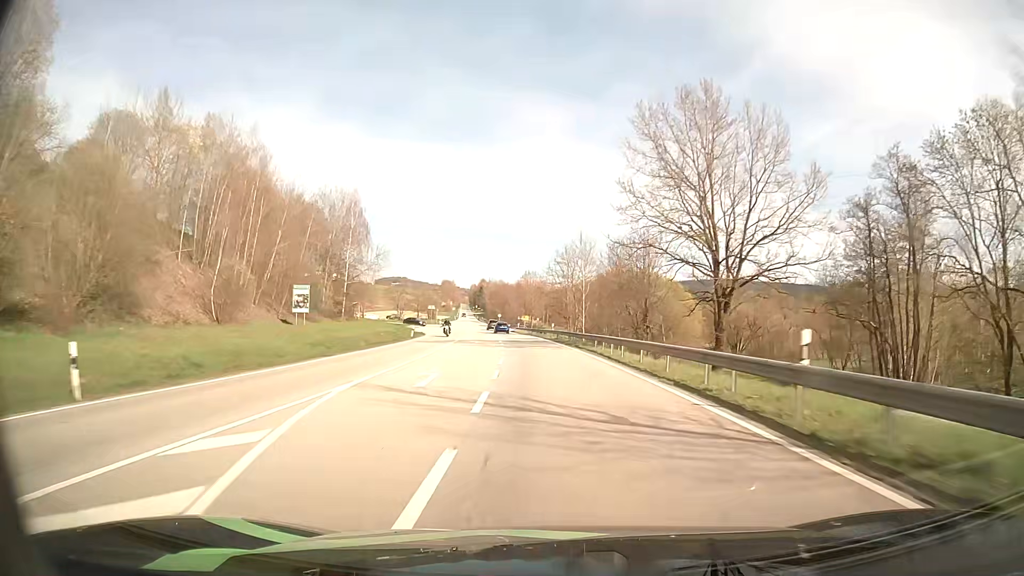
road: secondary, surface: asphalt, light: Day
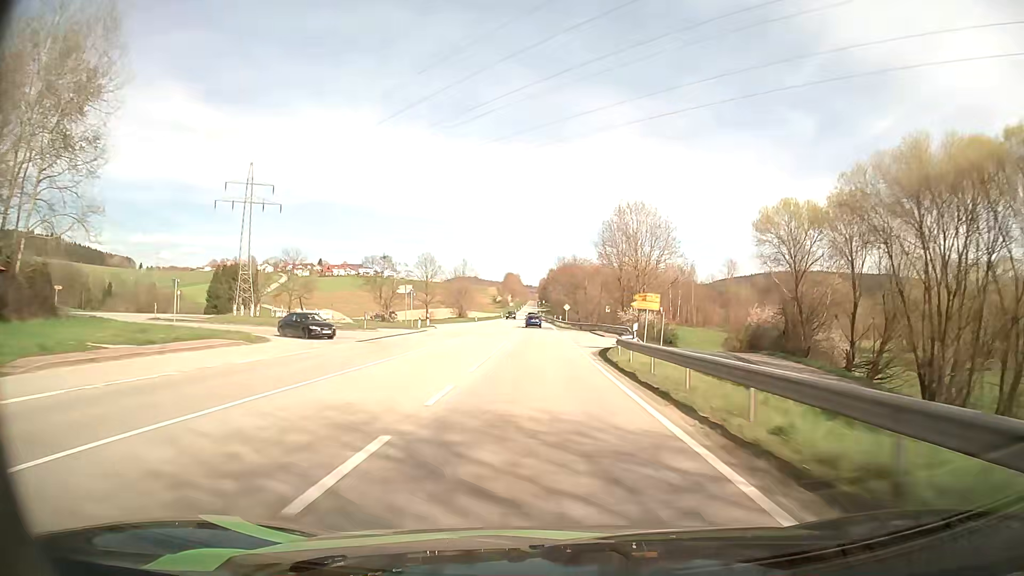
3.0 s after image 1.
(-4.5, +77.4) m; -6°
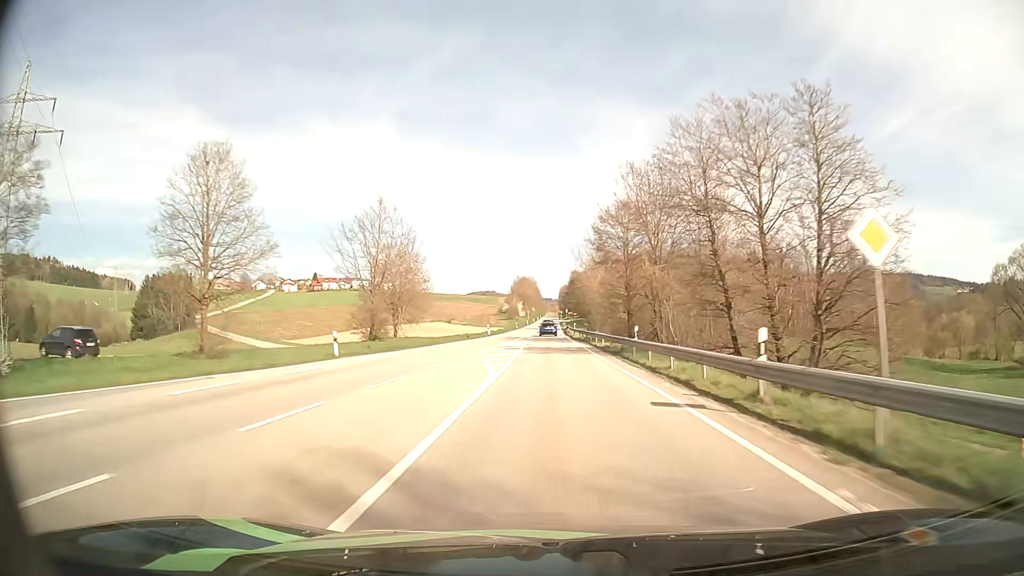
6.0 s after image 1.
(-1.8, +76.3) m; -2°
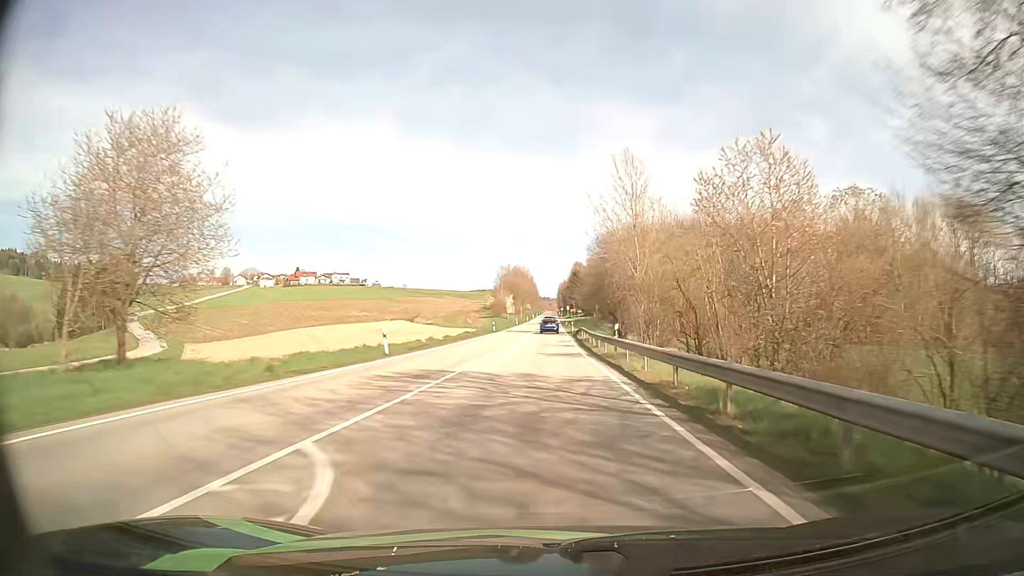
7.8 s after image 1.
(+0.2, +44.9) m; 0°
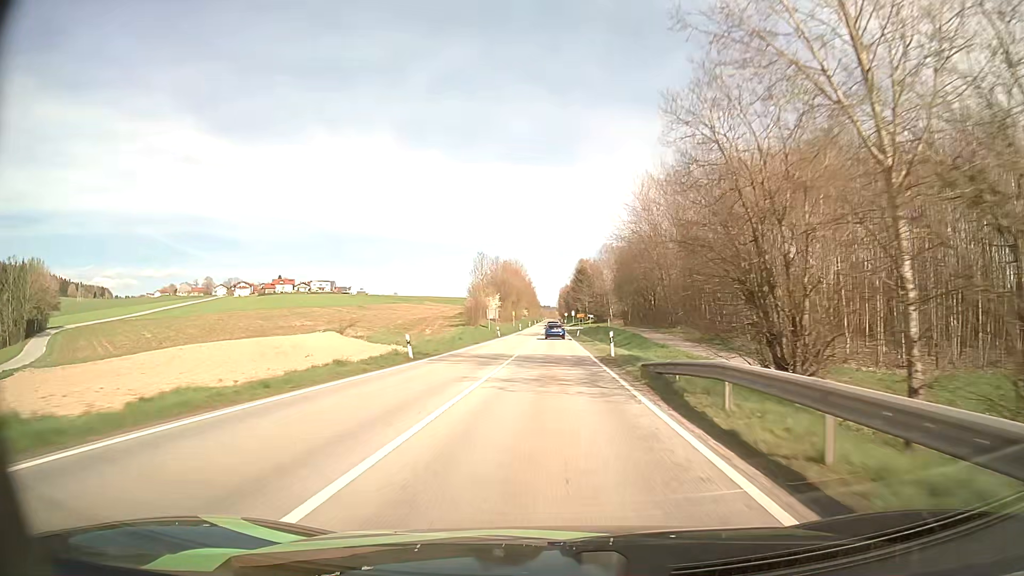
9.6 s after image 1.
(-0.1, +43.9) m; 0°
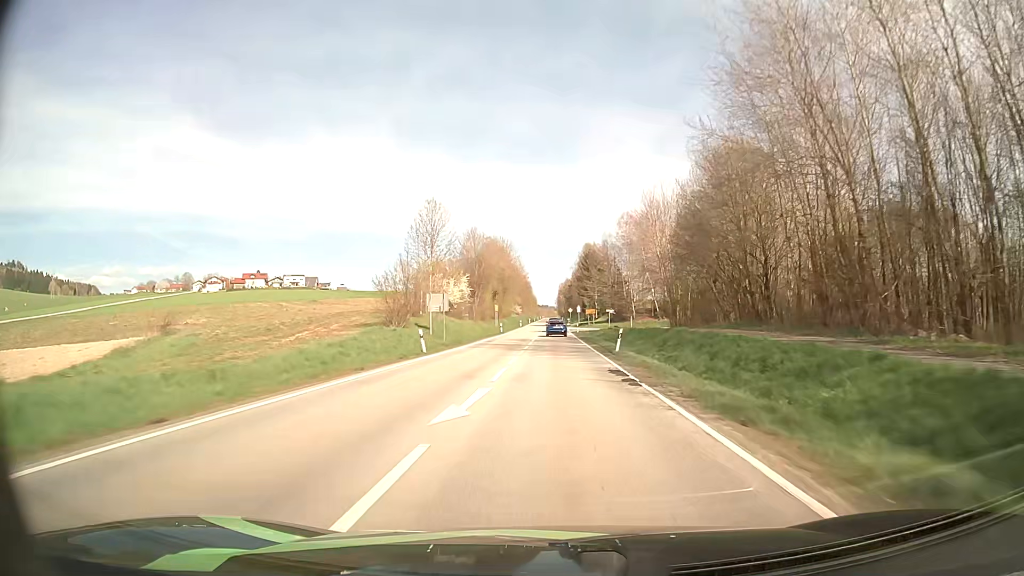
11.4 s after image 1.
(+0.2, +43.4) m; 0°
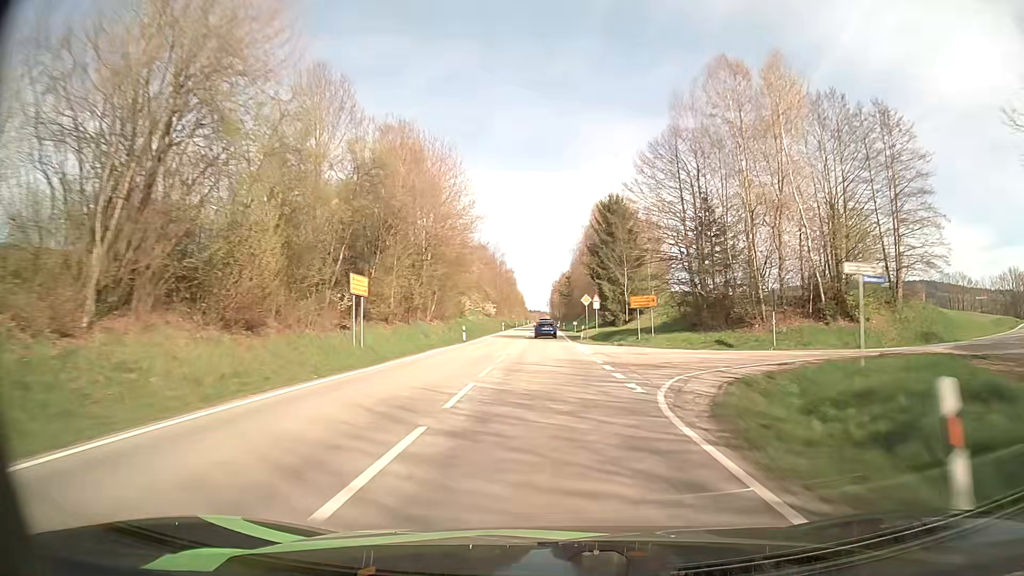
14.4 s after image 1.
(+0.8, +70.7) m; +1°
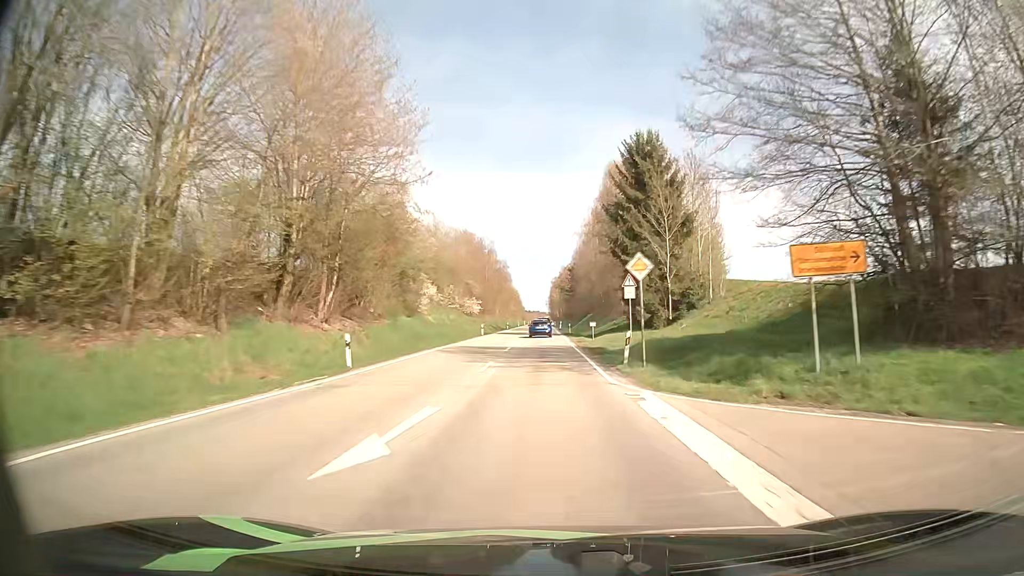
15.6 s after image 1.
(0.0, +28.6) m; 0°
(0, +10) (0, +20) (0, +30) (0, +40) (0, +50) (0, +60) (-1, +70) (-1, +80) (-1, +90) (-1, +100) m
